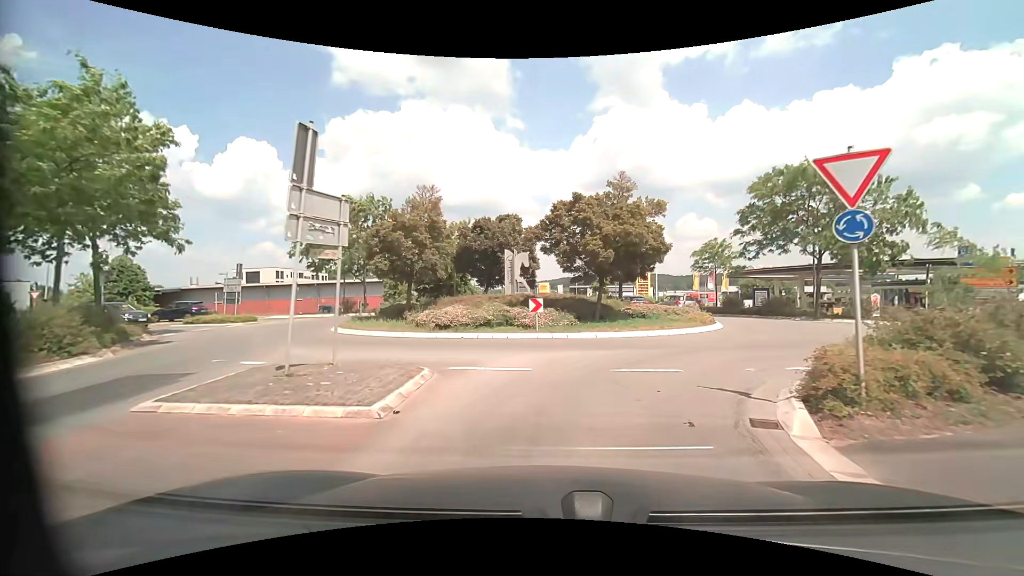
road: secondary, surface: asphalt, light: Day
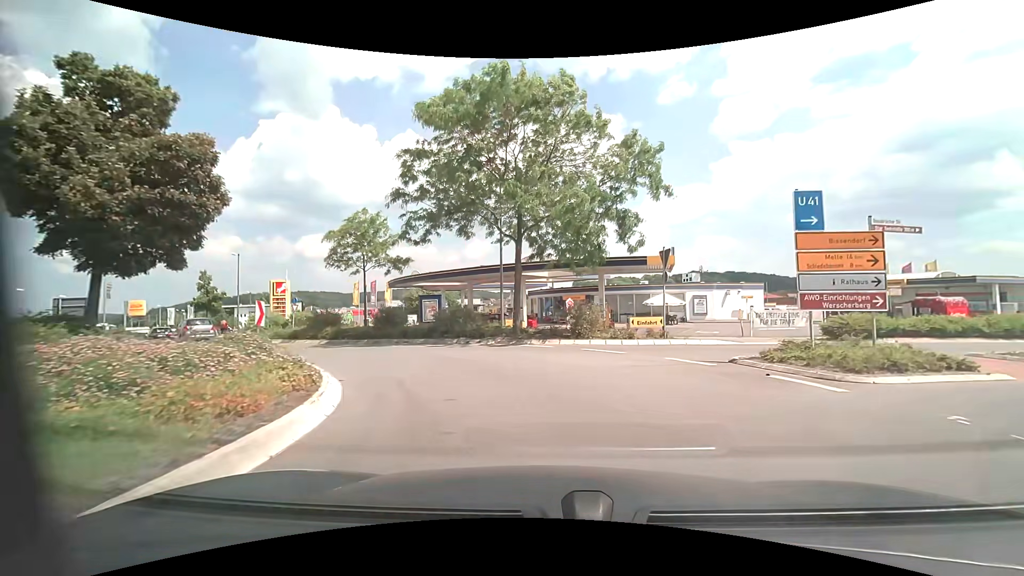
(+5.5, +17.4) m; +37°
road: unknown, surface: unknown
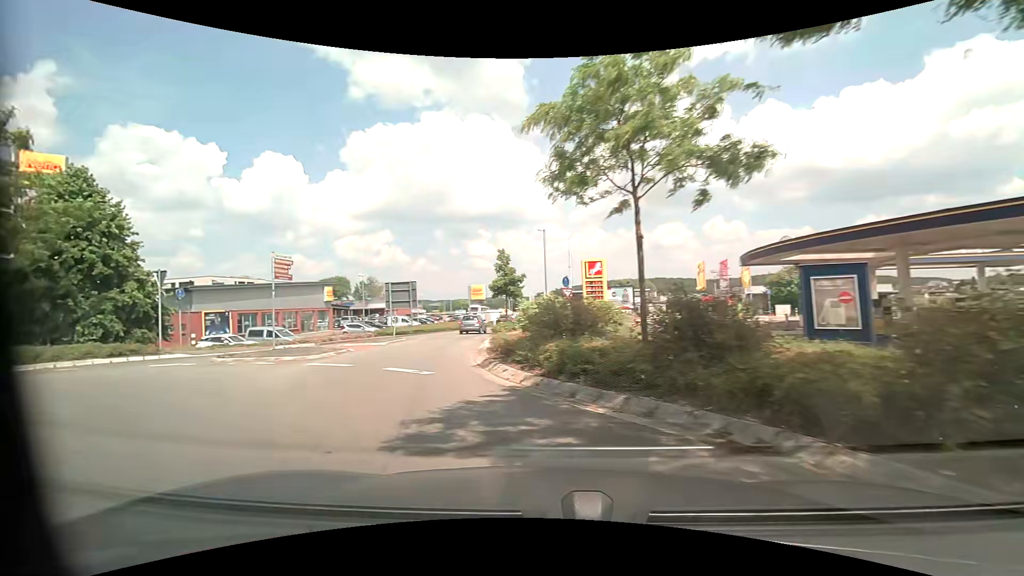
(-2.9, +15.4) m; -39°
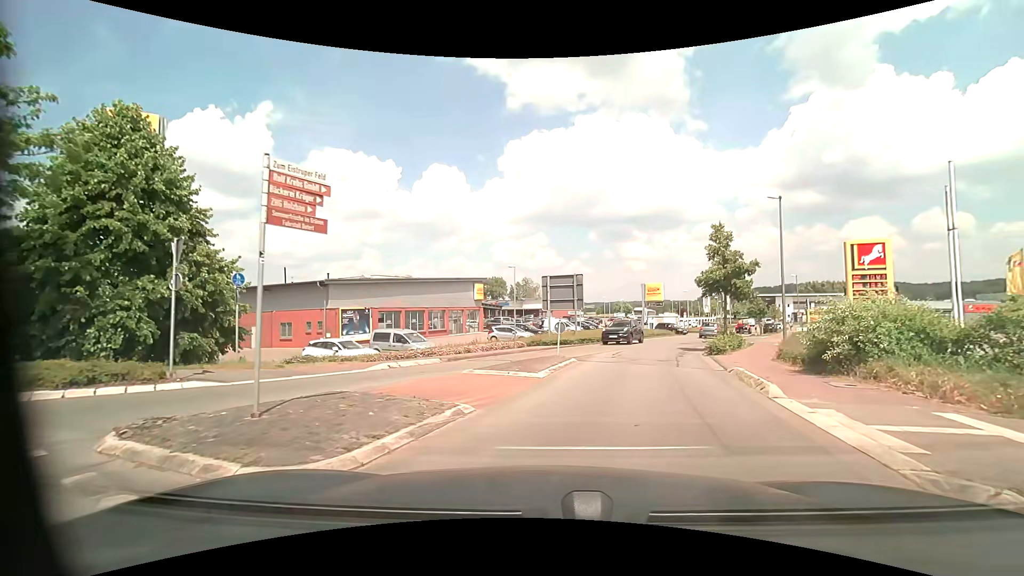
(-3.3, +11.0) m; -19°
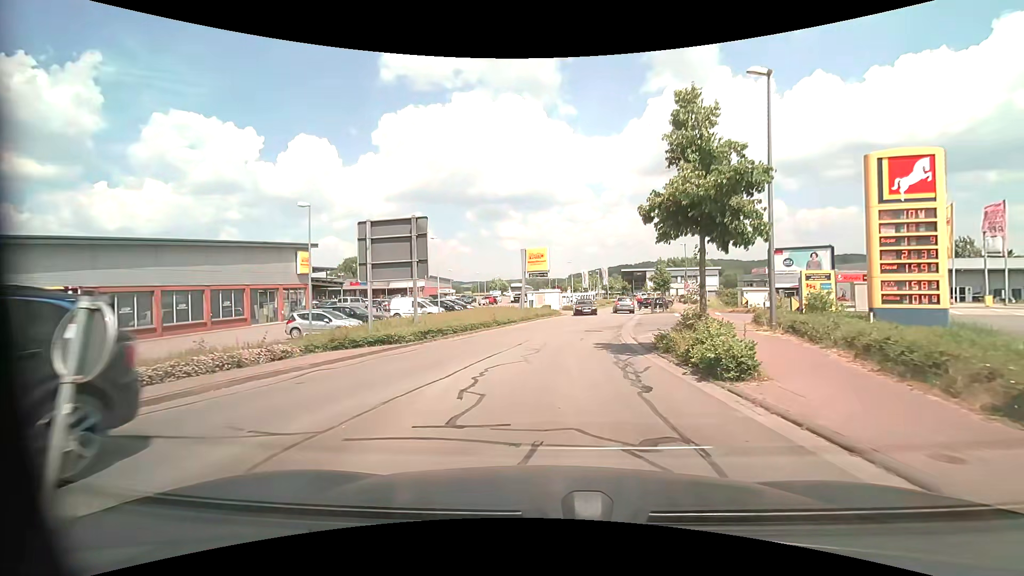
(+2.0, +14.7) m; +15°
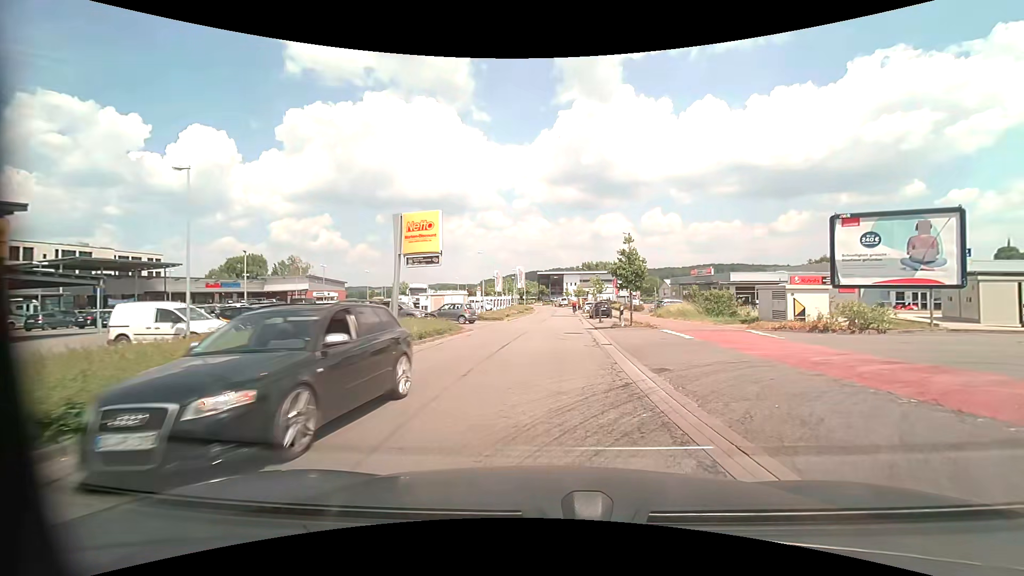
(+0.6, +17.7) m; +10°
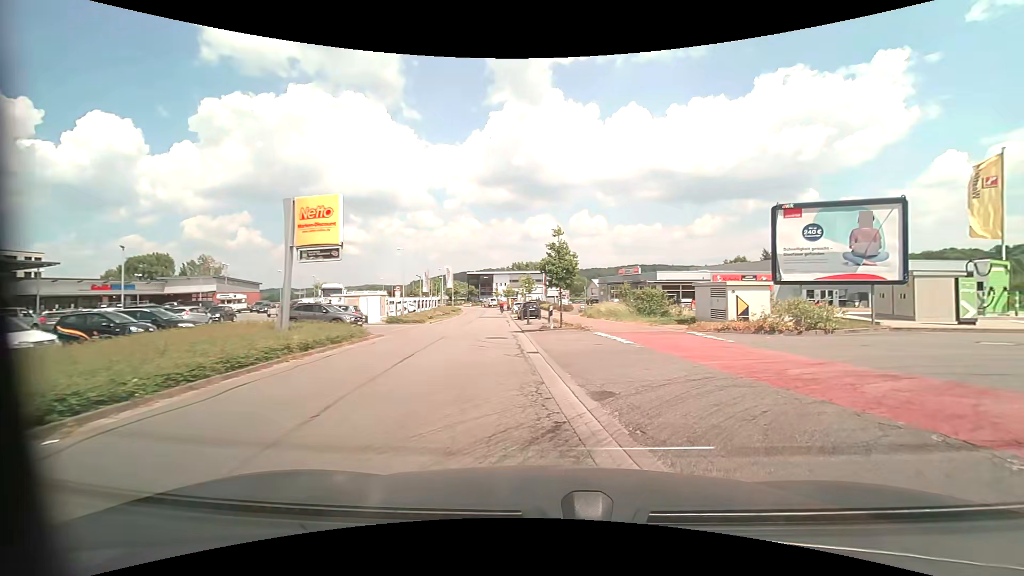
(+0.2, +3.0) m; +7°
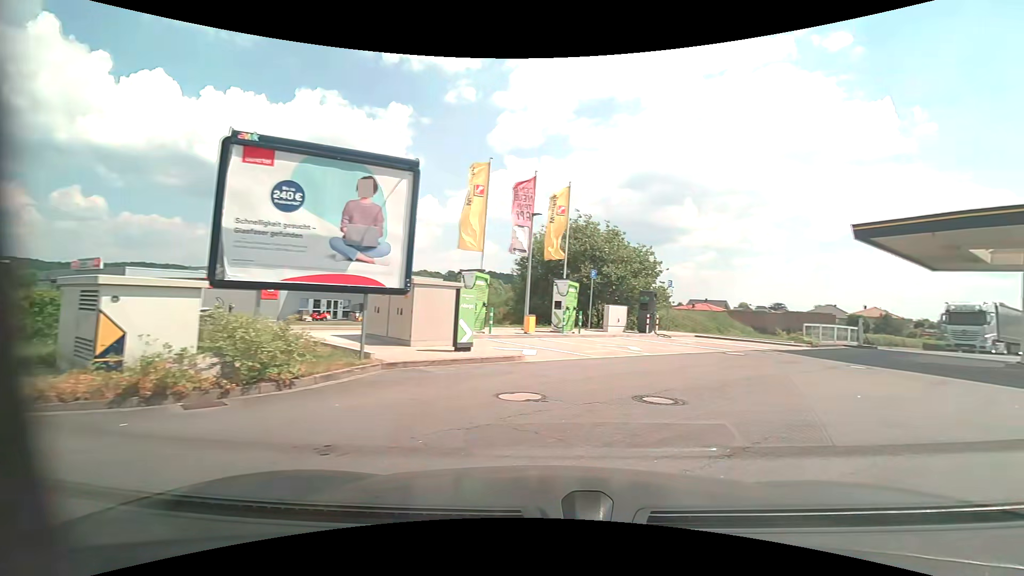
(+3.7, +8.8) m; +53°
